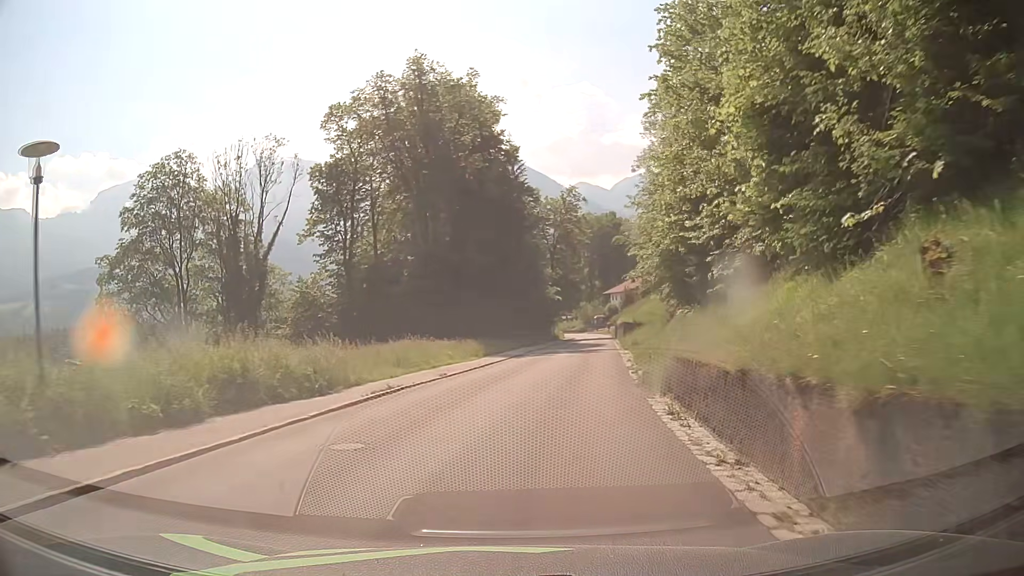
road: tertiary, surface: asphalt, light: Day
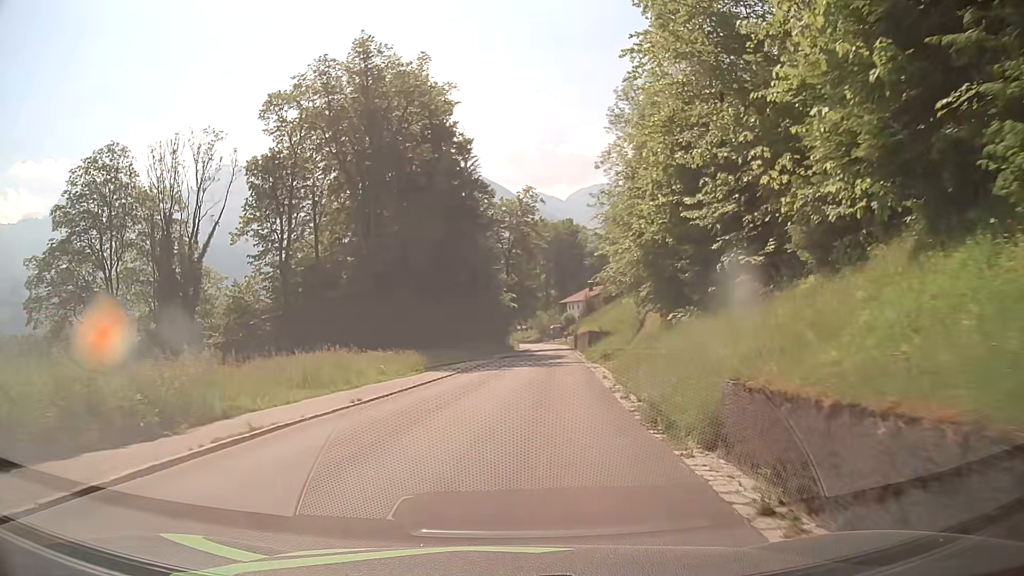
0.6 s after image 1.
(+0.1, +6.1) m; +3°
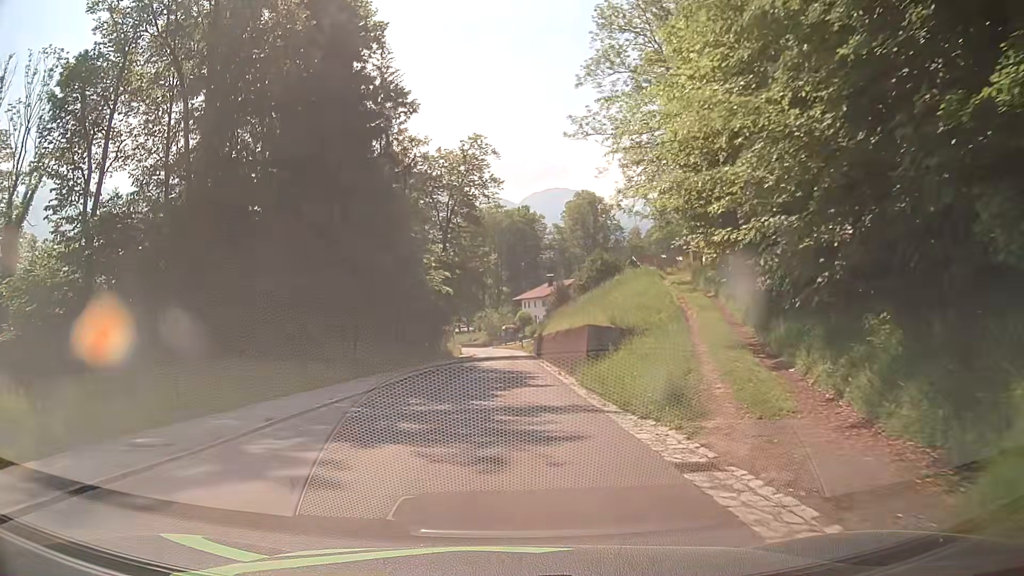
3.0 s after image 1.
(+1.5, +24.2) m; +4°
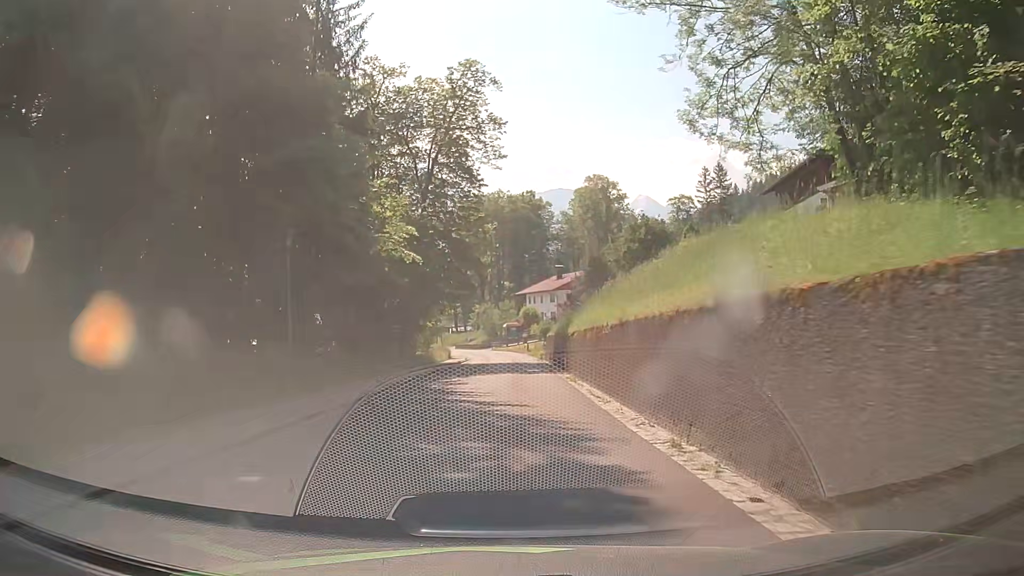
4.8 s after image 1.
(0.0, +18.2) m; 0°
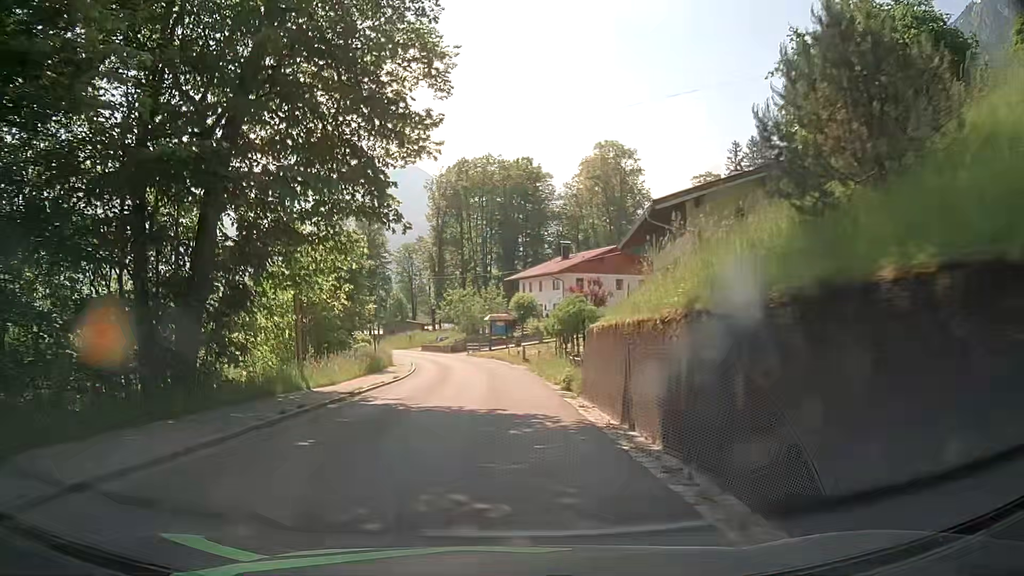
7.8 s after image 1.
(+0.5, +30.3) m; +1°
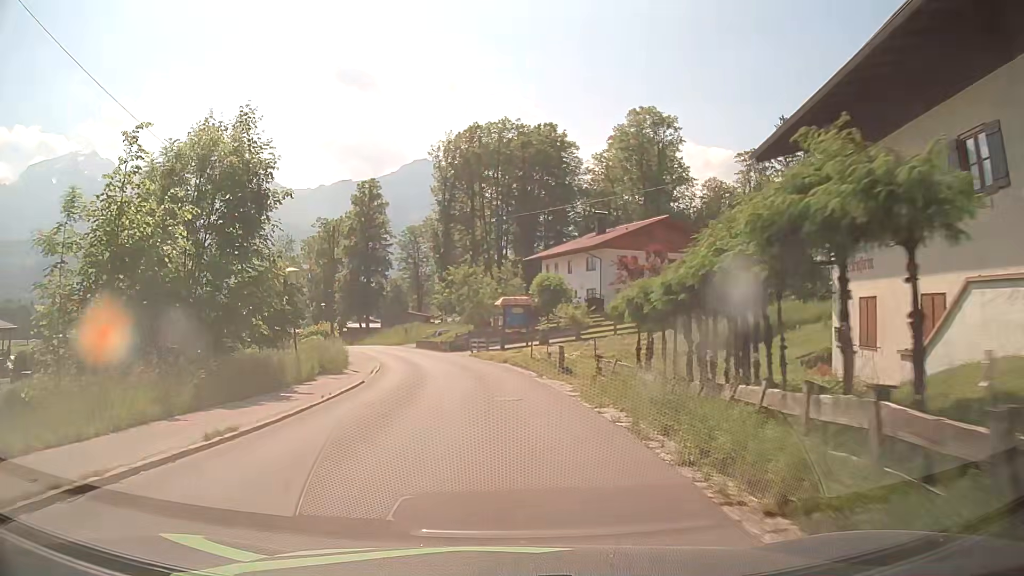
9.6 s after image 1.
(-0.2, +18.2) m; -1°
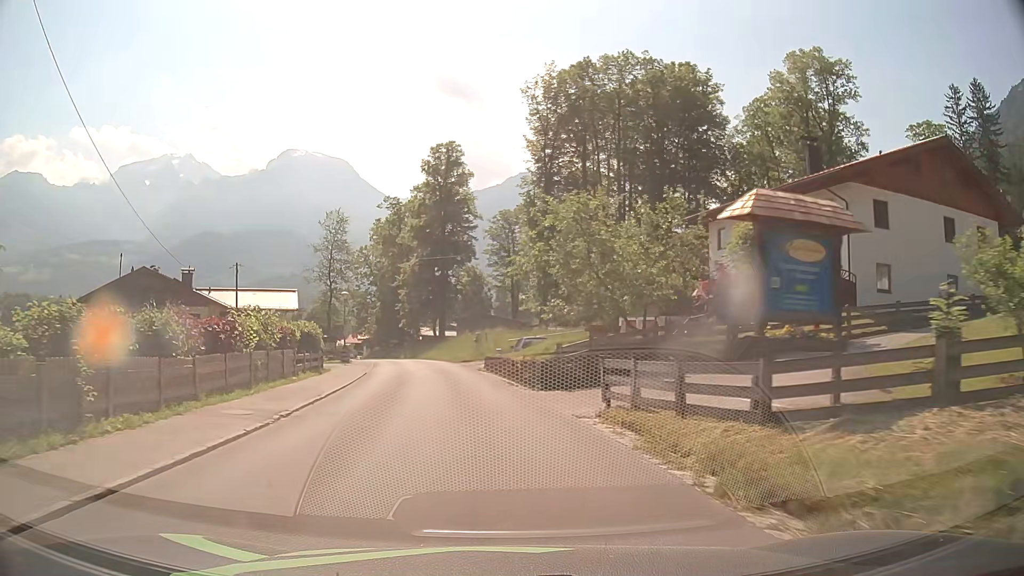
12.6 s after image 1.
(-2.2, +30.2) m; -10°
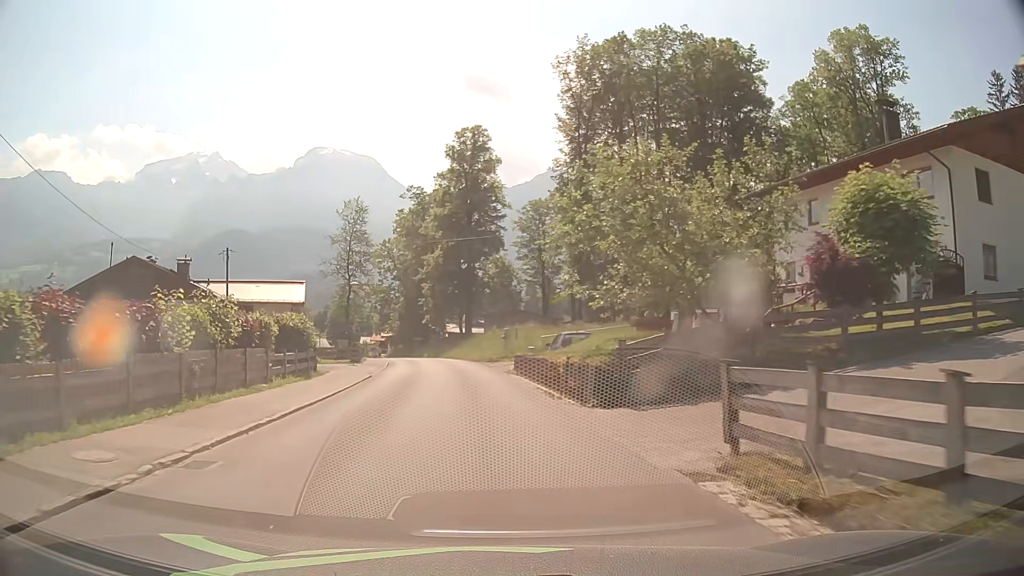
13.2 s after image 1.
(-0.1, +6.0) m; -2°
(0, +10) (-1, +20) (-2, +30) (-3, +40) (-5, +50) (-7, +60) (-9, +69) (-11, +79) (-14, +89) (-17, +98) m
